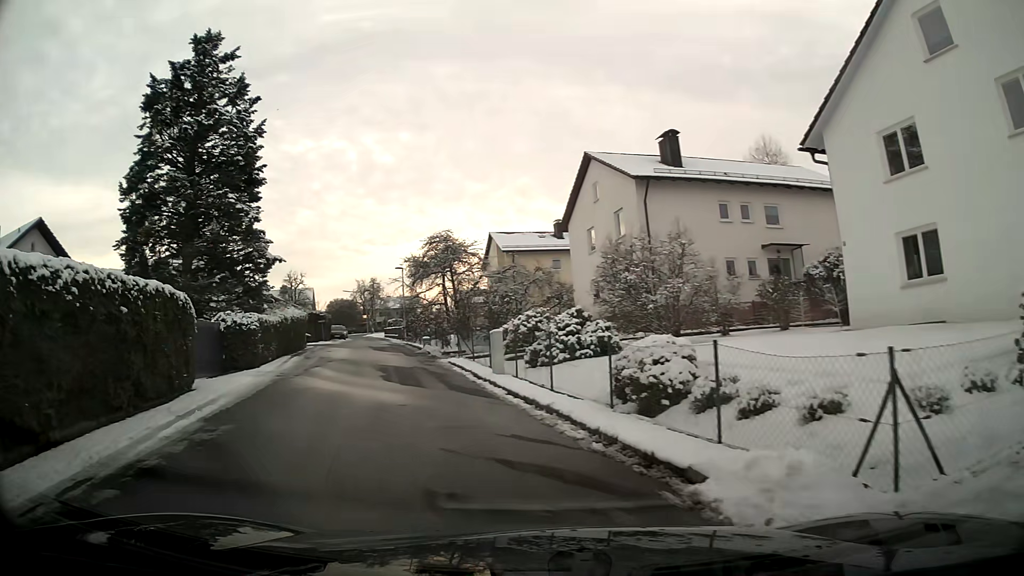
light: Day
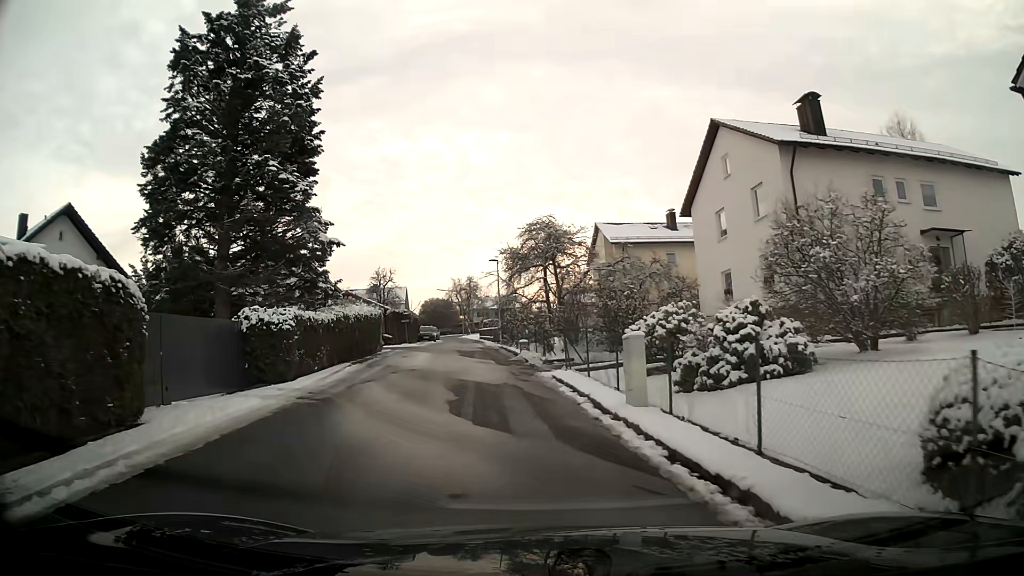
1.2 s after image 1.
(-0.4, +6.4) m; -7°
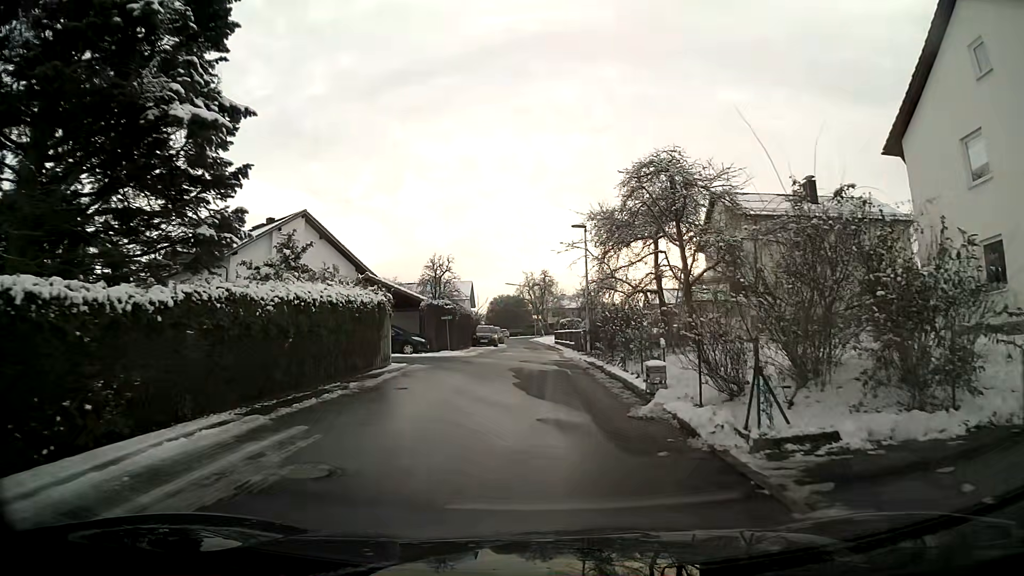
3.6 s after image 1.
(-0.9, +14.8) m; -5°
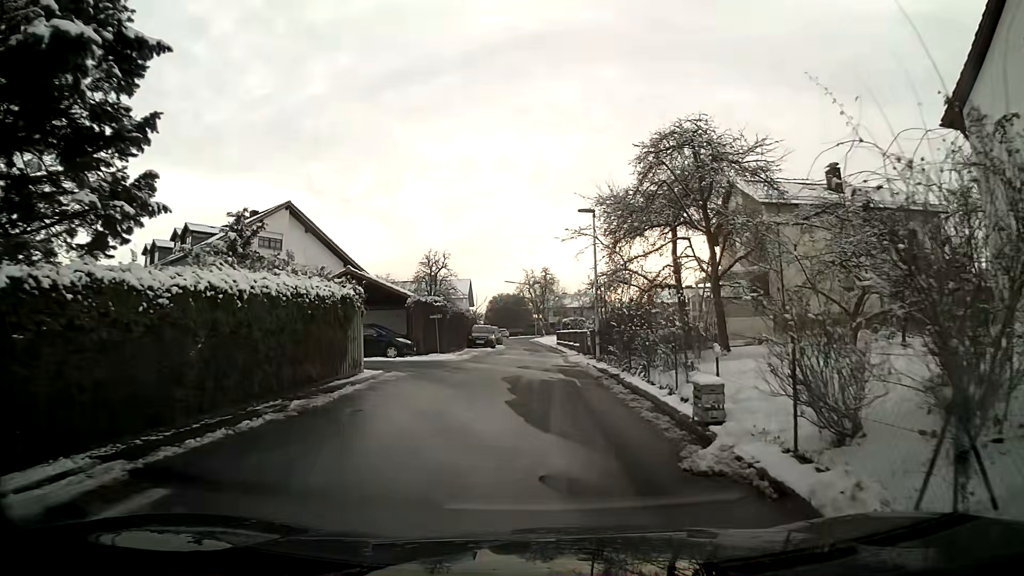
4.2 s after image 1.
(0.0, +3.6) m; 0°
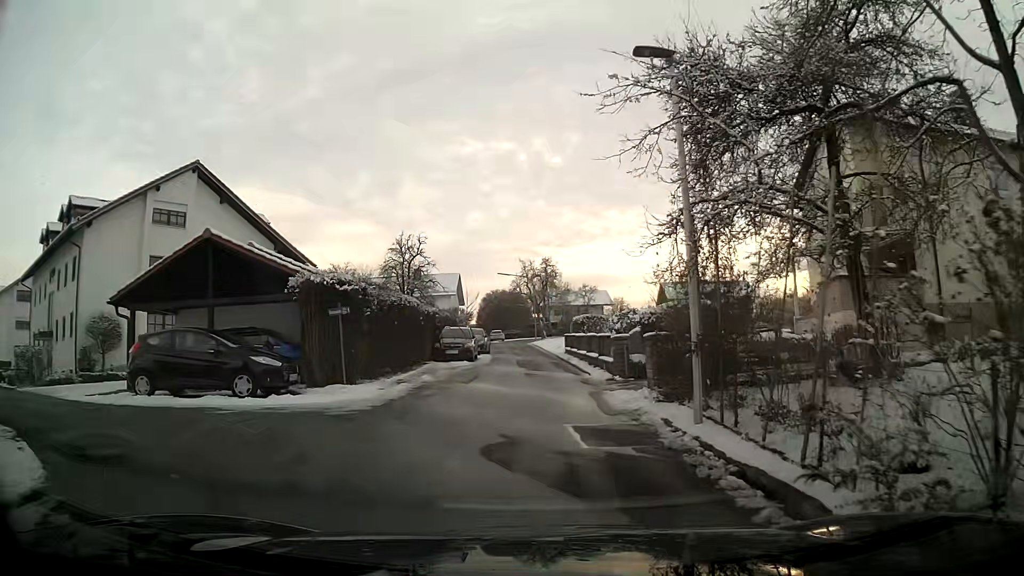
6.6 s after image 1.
(0.0, +14.1) m; 0°
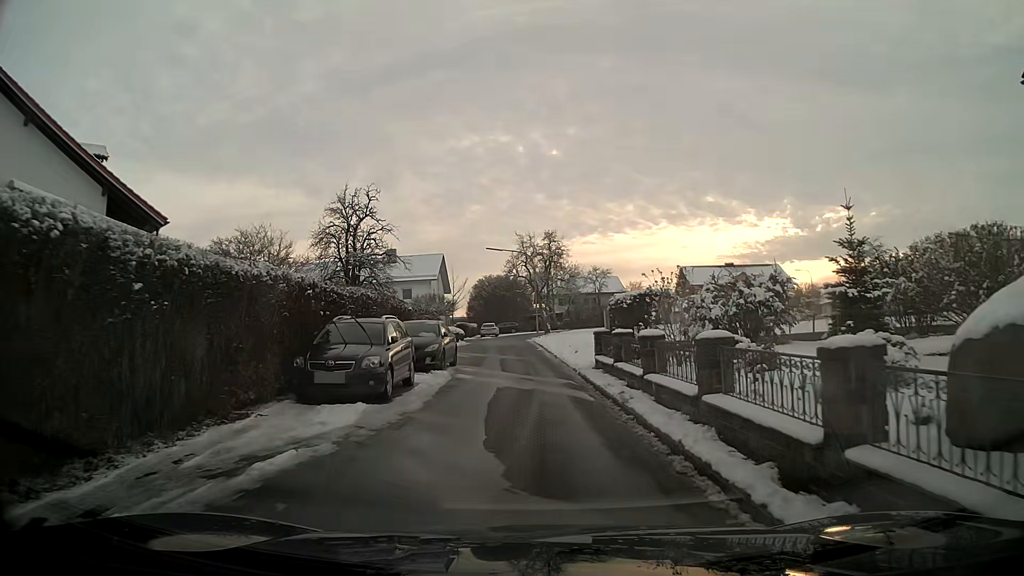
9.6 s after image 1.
(0.0, +17.0) m; 0°
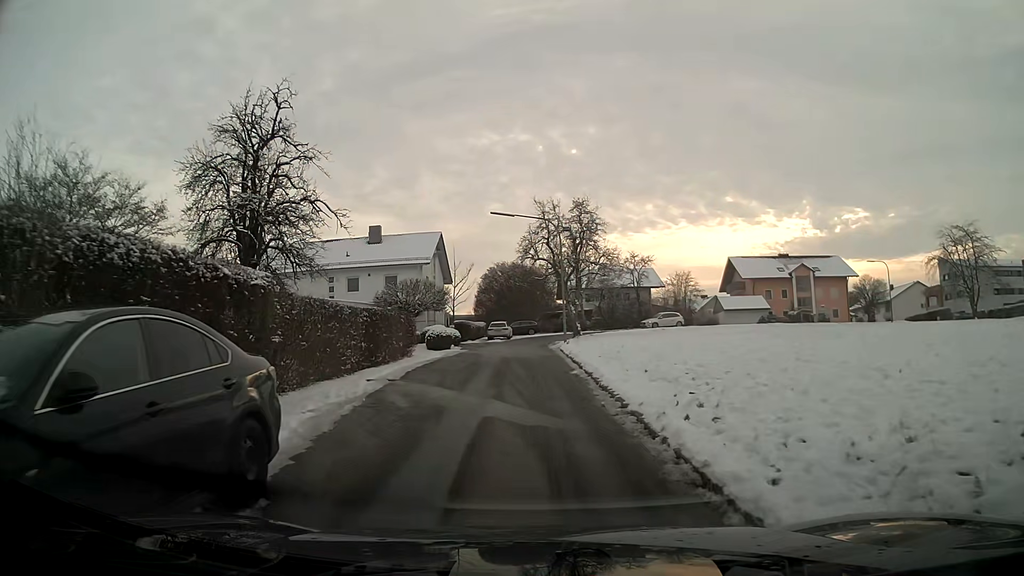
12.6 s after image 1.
(-0.2, +16.9) m; -2°
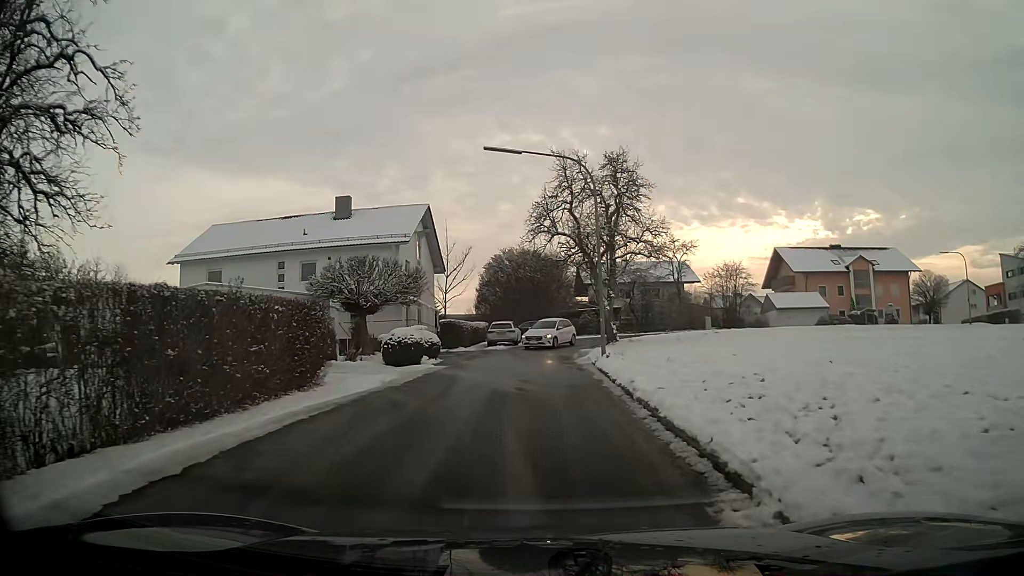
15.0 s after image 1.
(-0.1, +13.9) m; -1°
(0, +10) (0, +20) (0, +30) (+3, +40) (+9, +47) (+18, +51) (+28, +53) (+37, +55) (+46, +60) (+54, +67) m
